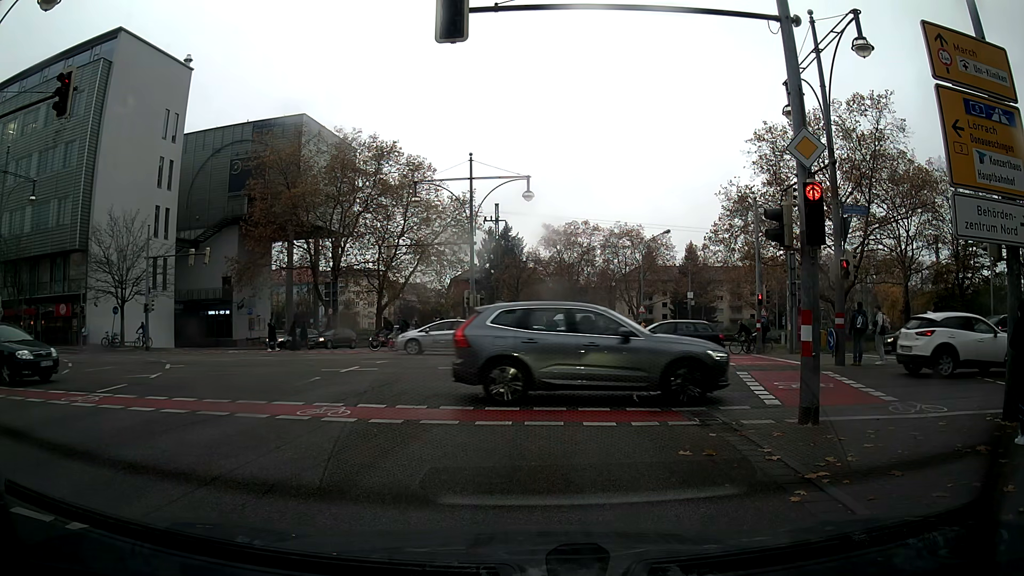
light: Day
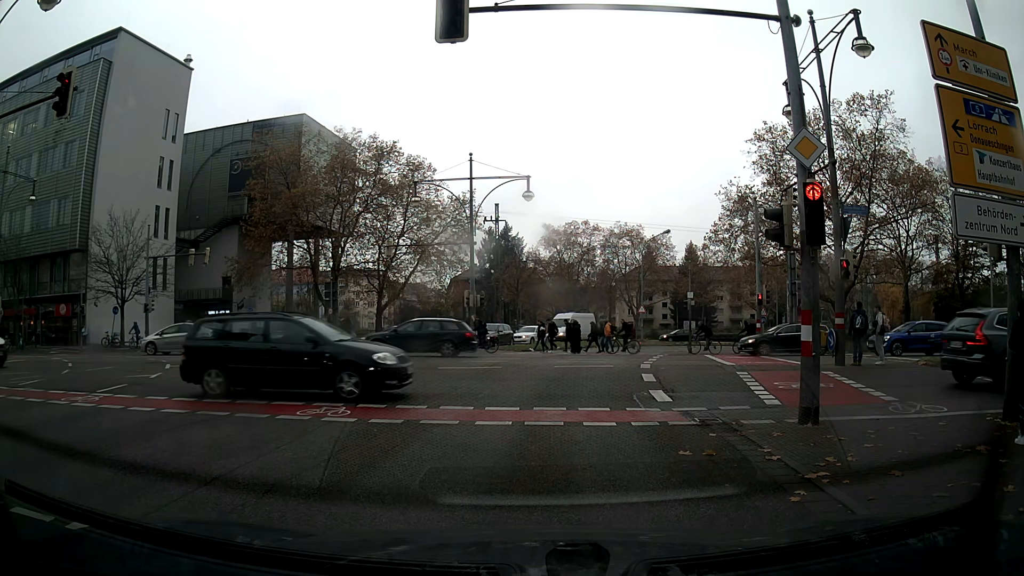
(0.0, 0.0) m; 0°
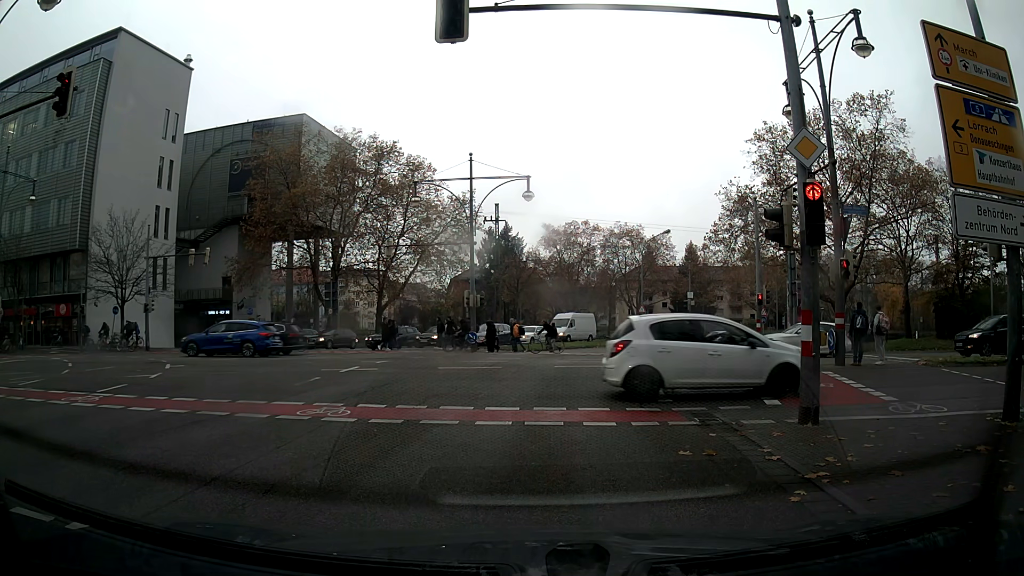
(0.0, 0.0) m; 0°
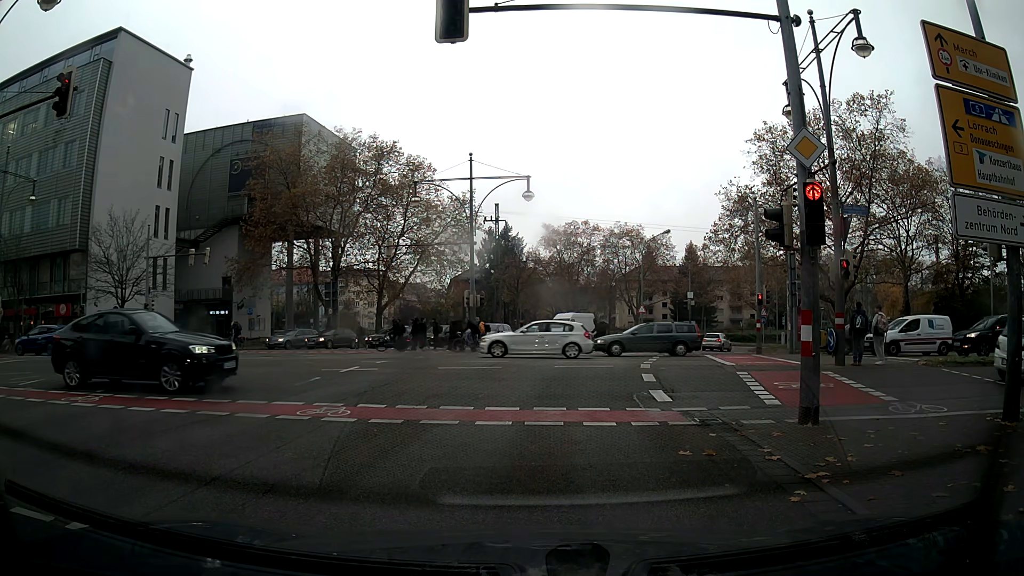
(0.0, 0.0) m; 0°
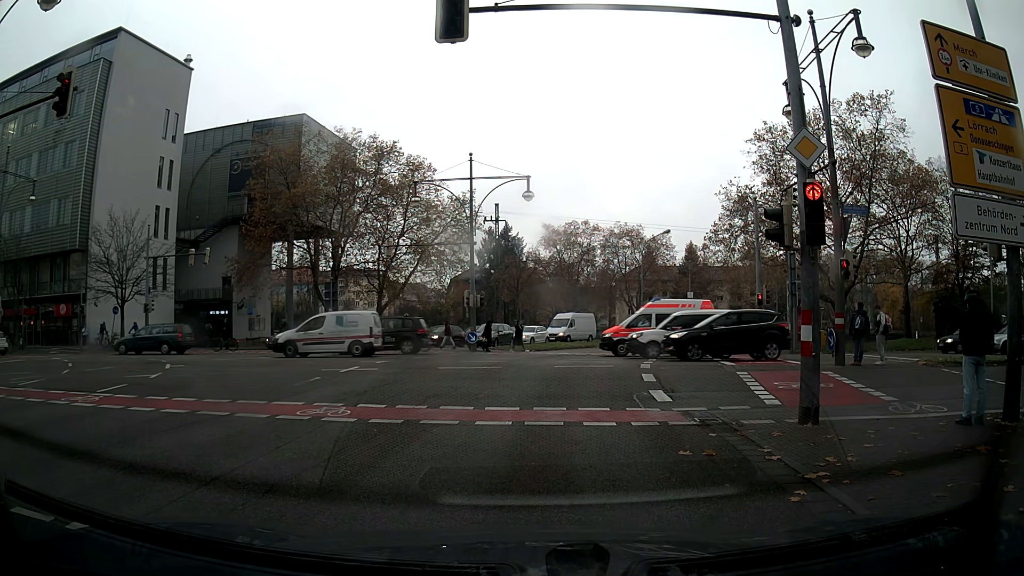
(0.0, 0.0) m; 0°
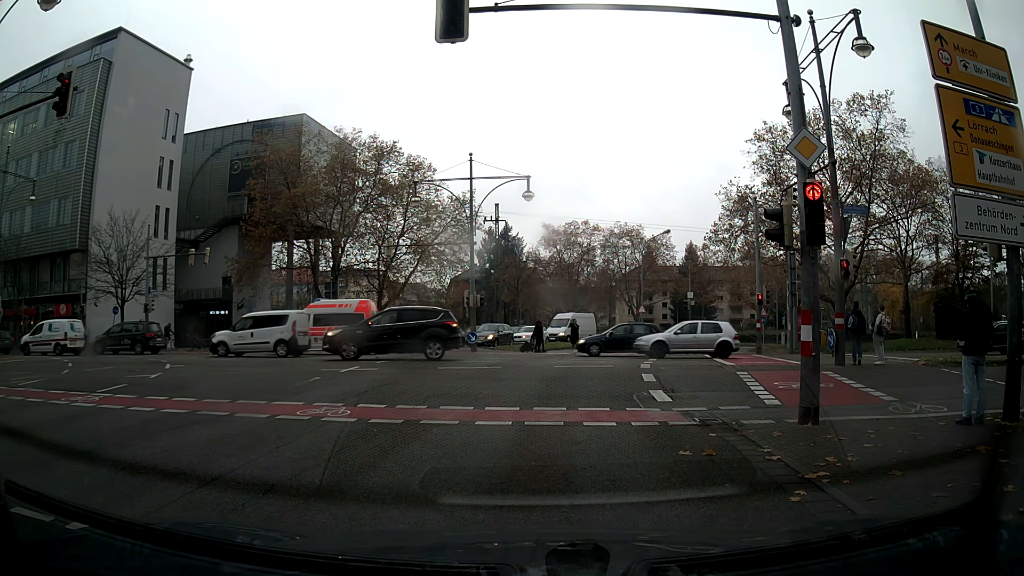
(0.0, 0.0) m; 0°
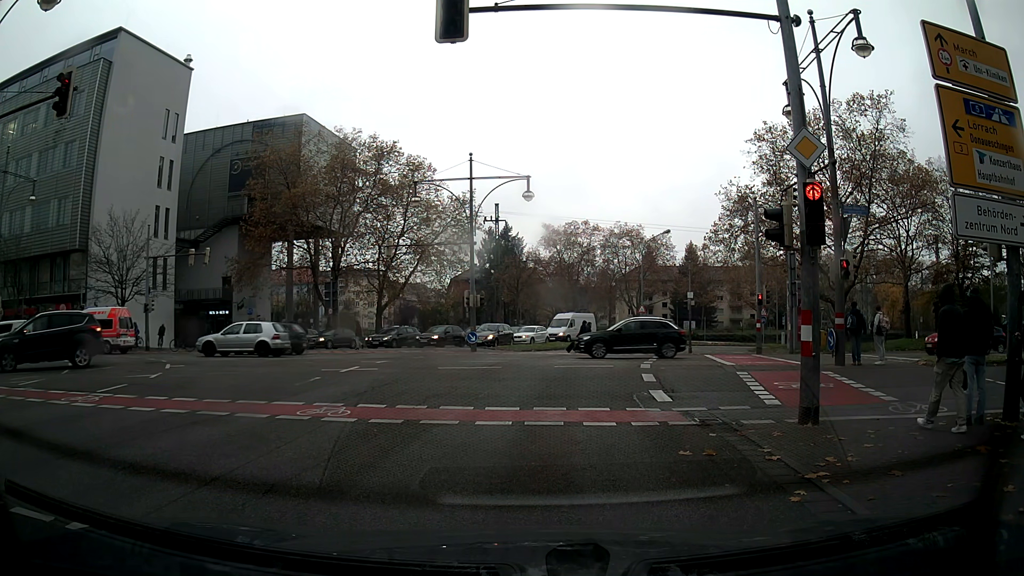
(0.0, 0.0) m; 0°
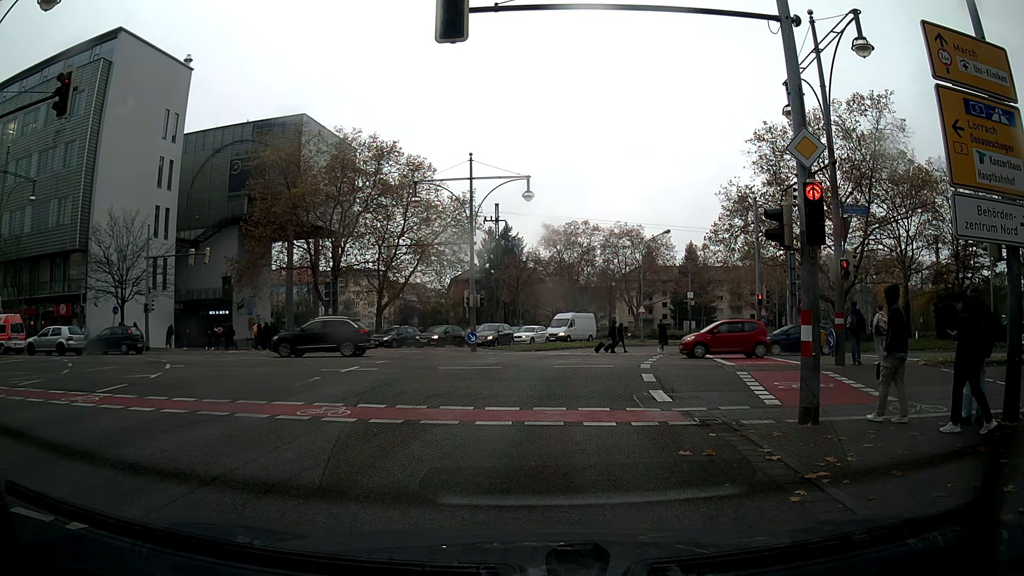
(0.0, 0.0) m; 0°
